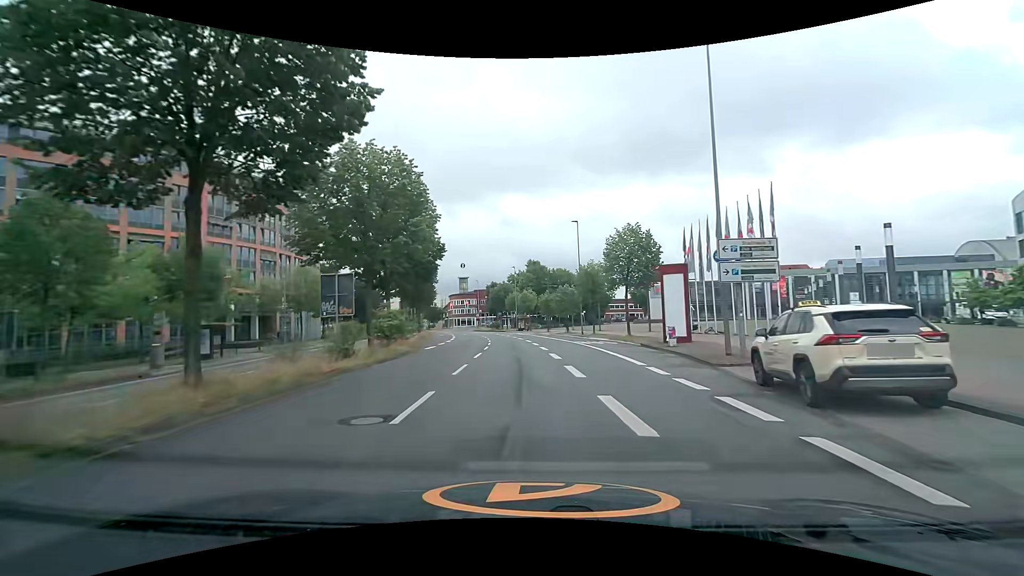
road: secondary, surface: asphalt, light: Day
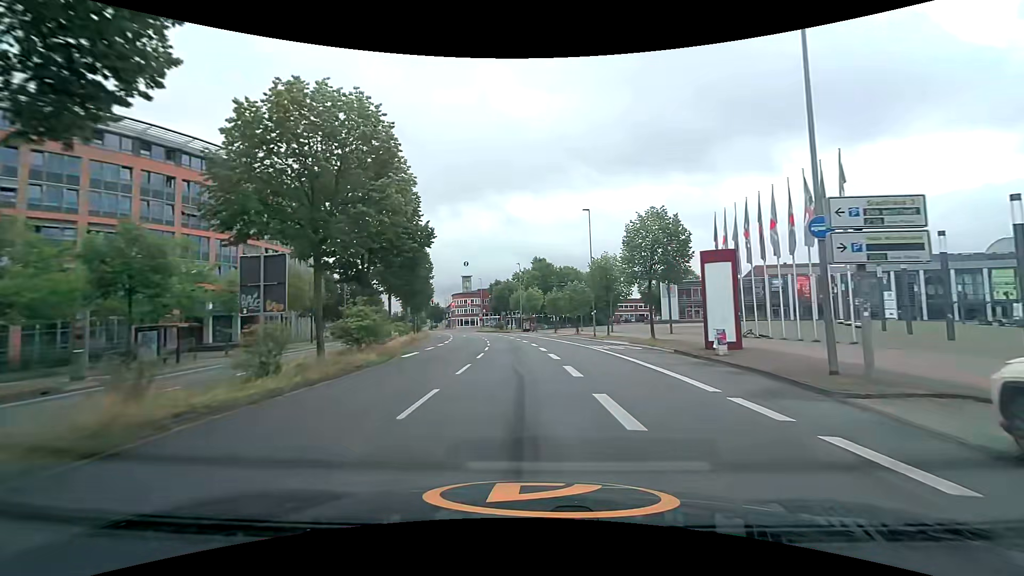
(-0.1, +5.9) m; -1°
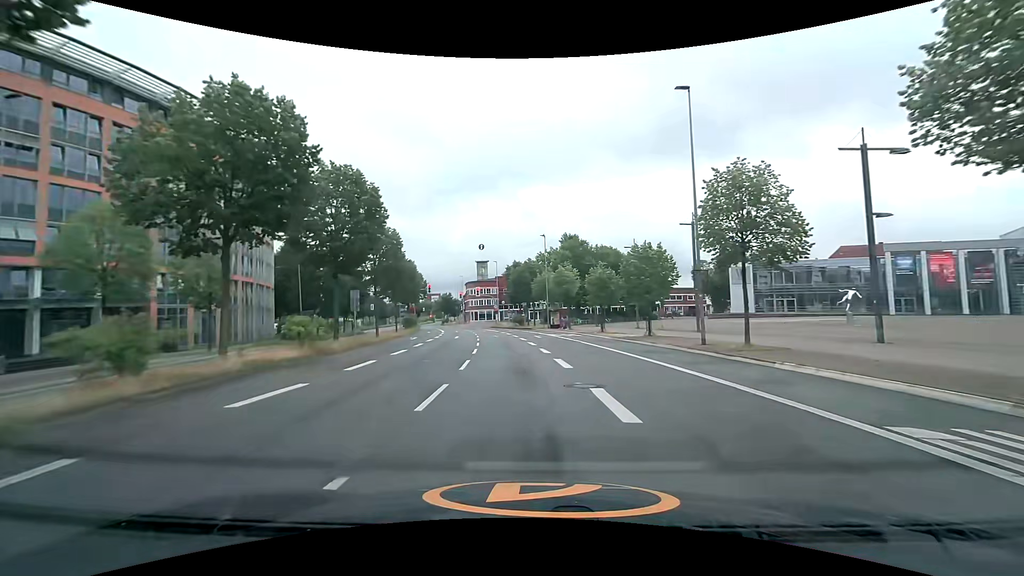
(-0.6, +24.6) m; -3°
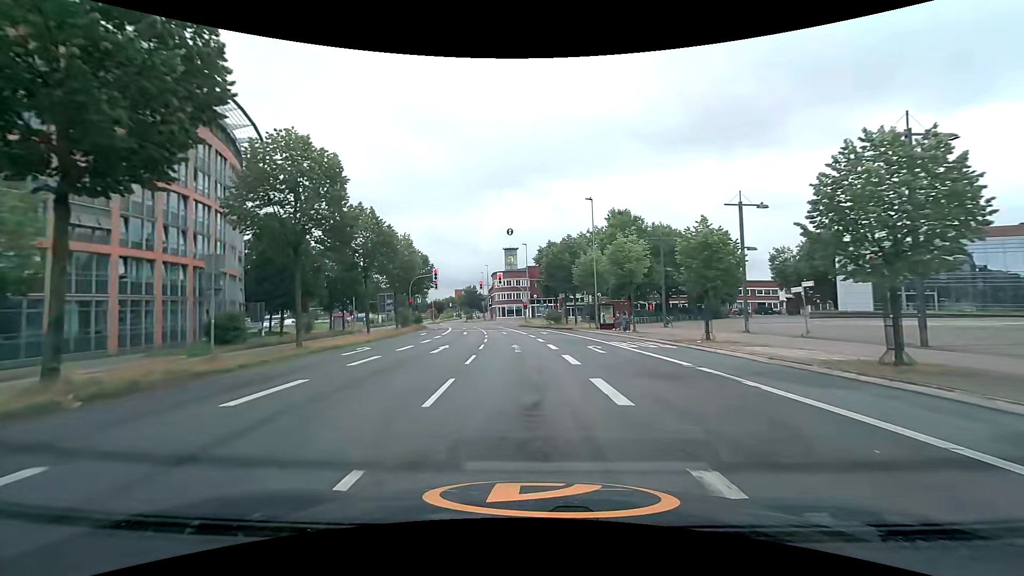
(-0.7, +18.5) m; -4°
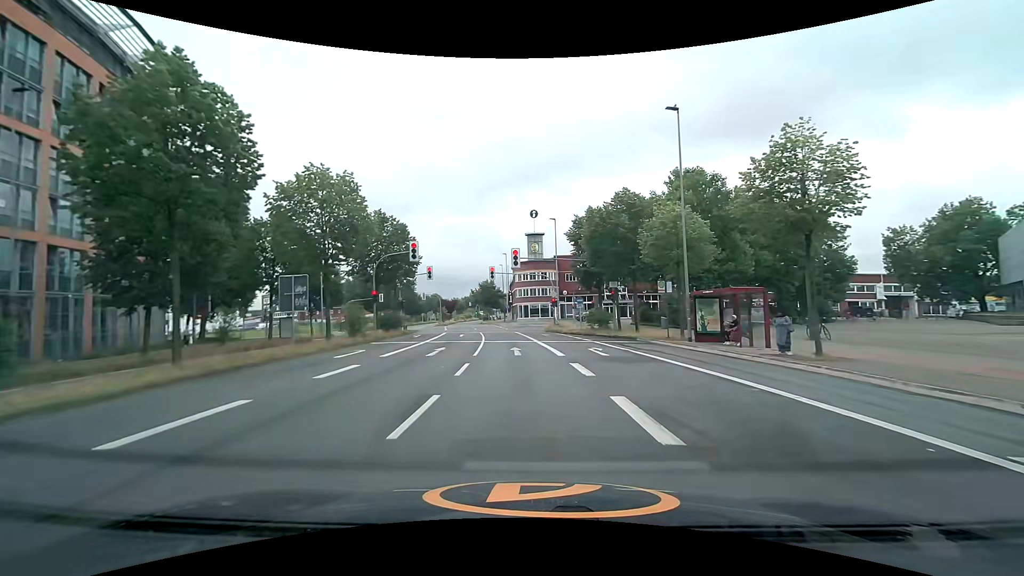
(-0.5, +20.2) m; -3°
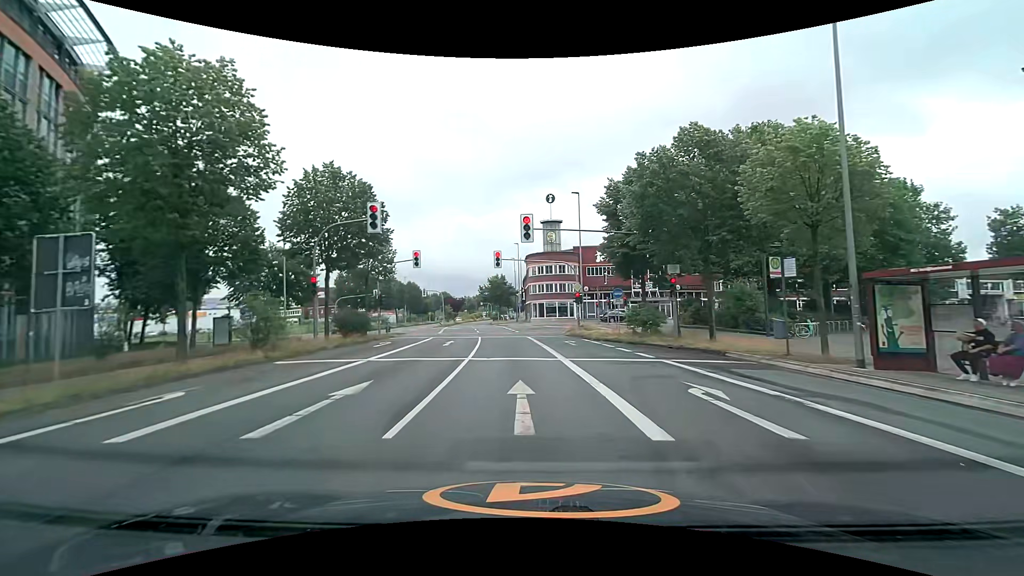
(-0.2, +11.7) m; -1°
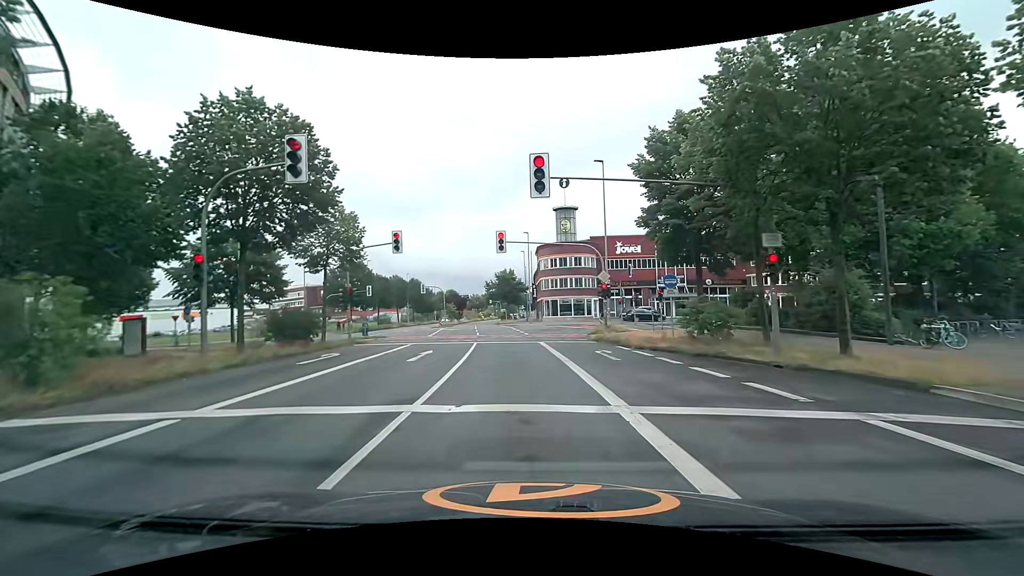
(-0.1, +8.5) m; -2°
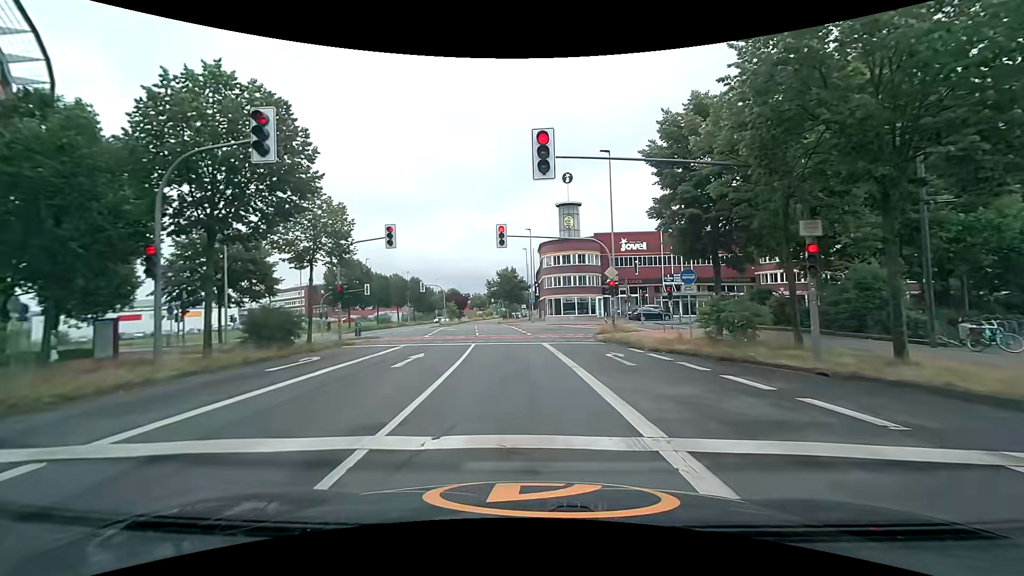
(0.0, +1.8) m; 0°
(0, +10) (-1, +20) (-1, +30) (-2, +40) (-3, +50) (-4, +60) (-5, +70) (-6, +80) (-7, +90) (-7, +100) m
